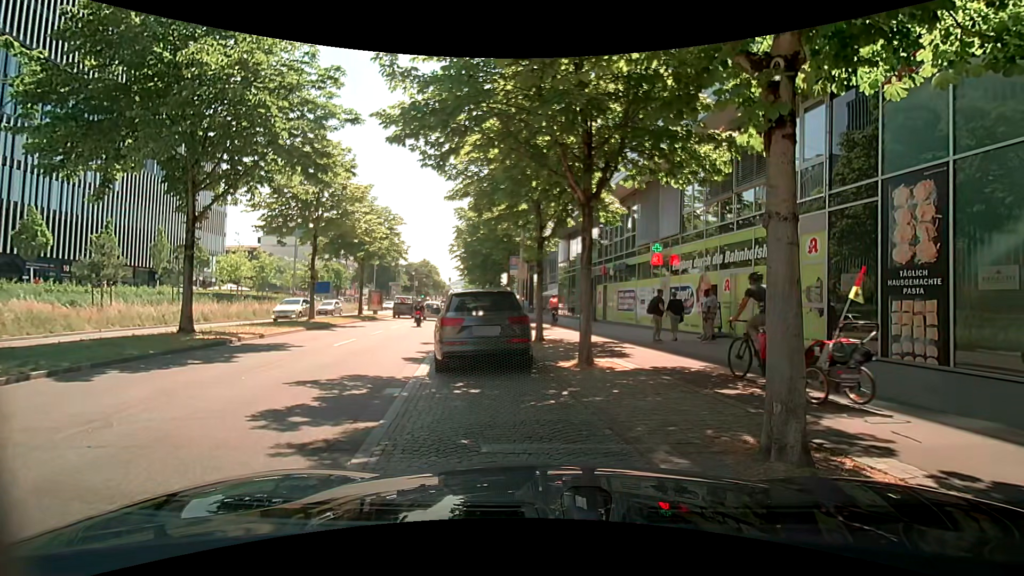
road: primary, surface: asphalt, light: Day
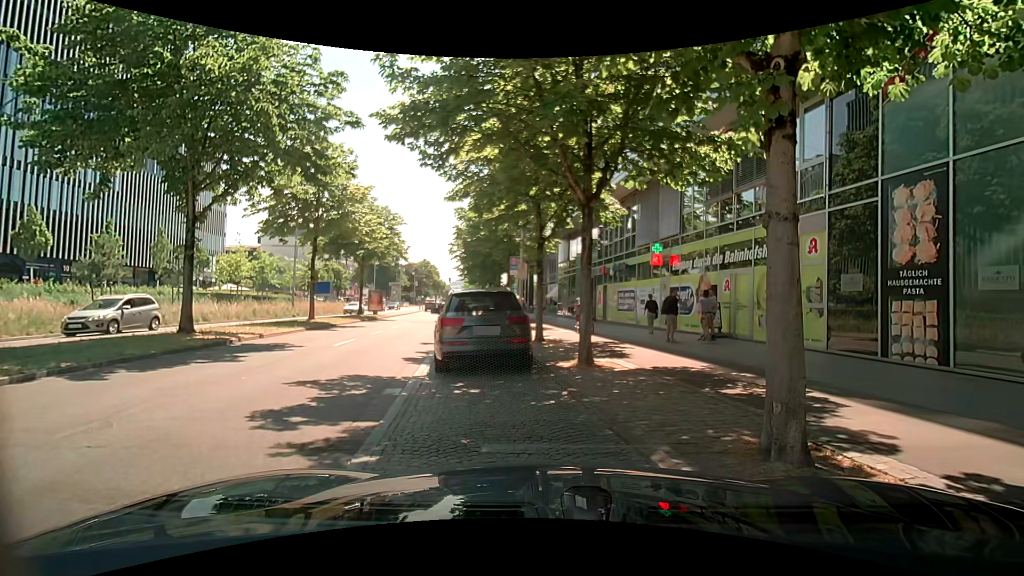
(0.0, 0.0) m; 0°
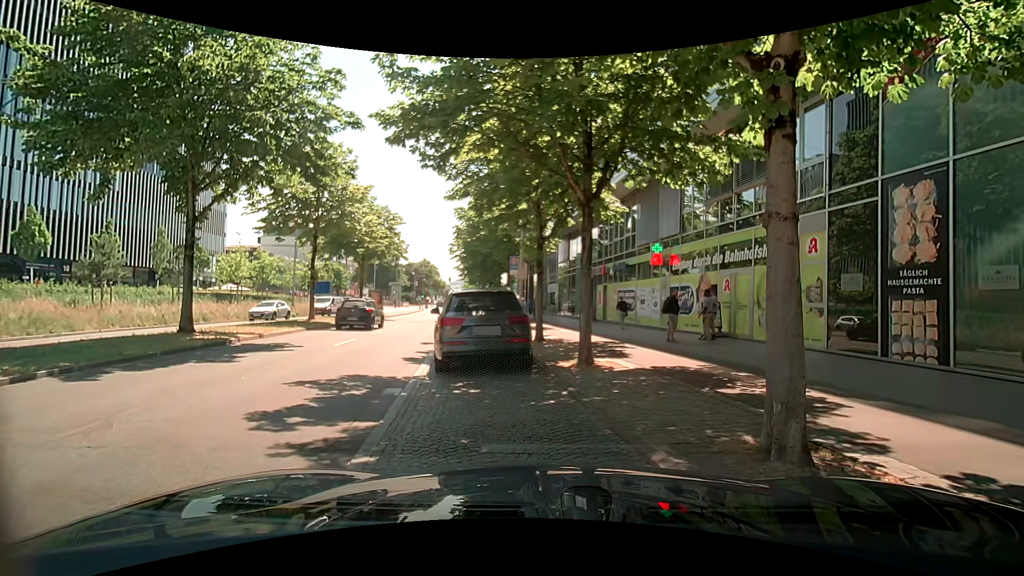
(0.0, 0.0) m; 0°
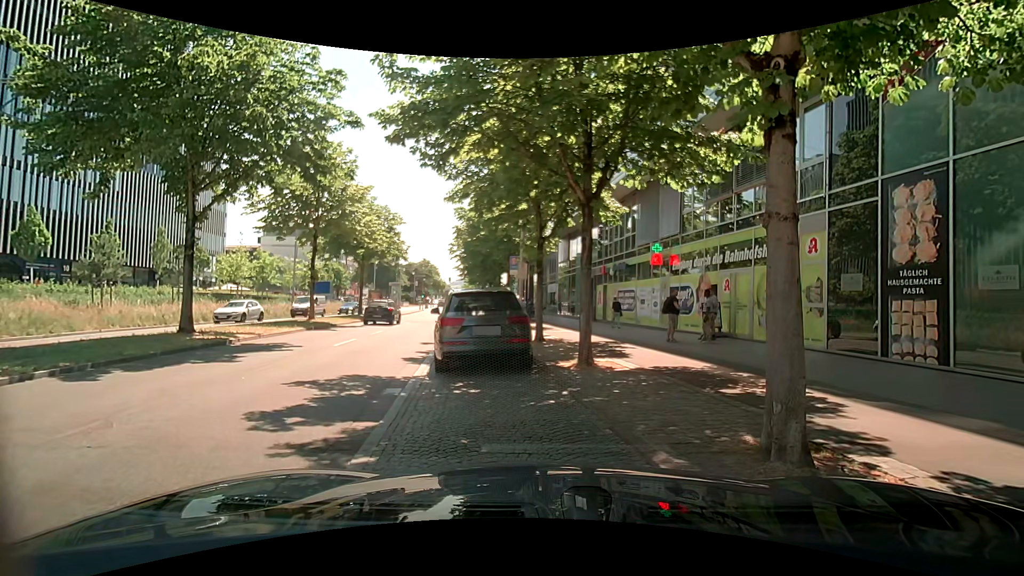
(0.0, 0.0) m; 0°
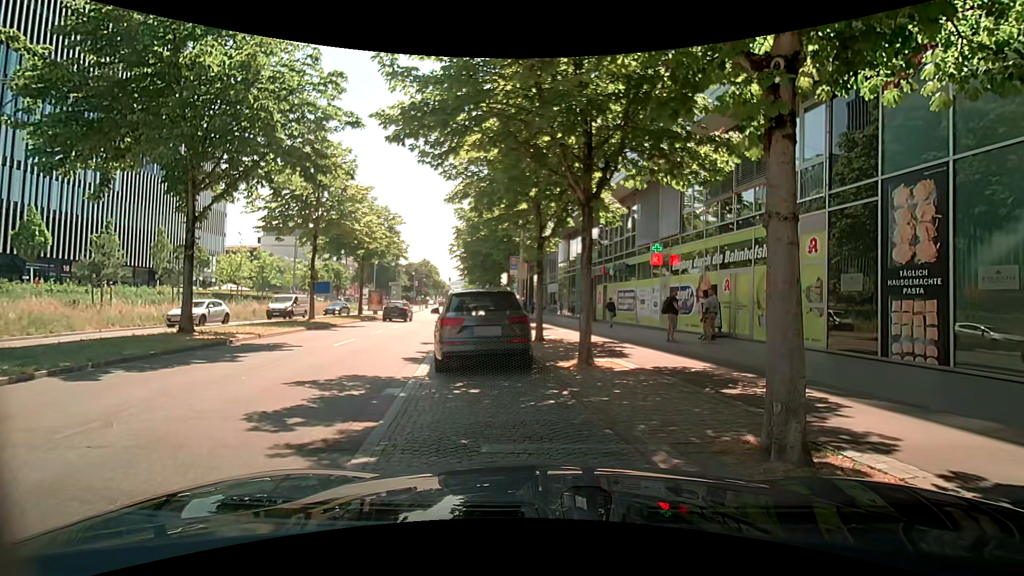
(0.0, 0.0) m; 0°
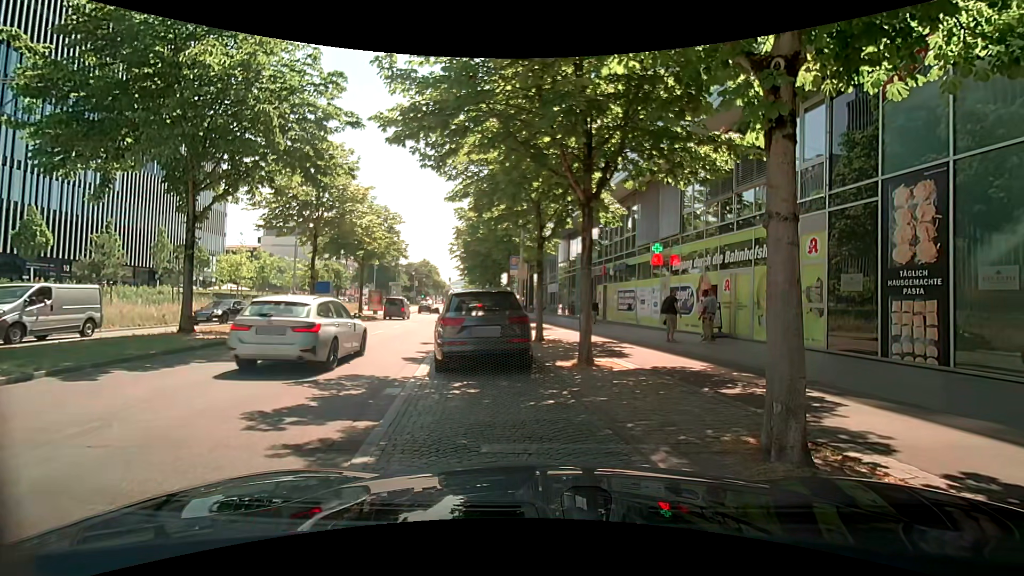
(0.0, 0.0) m; 0°
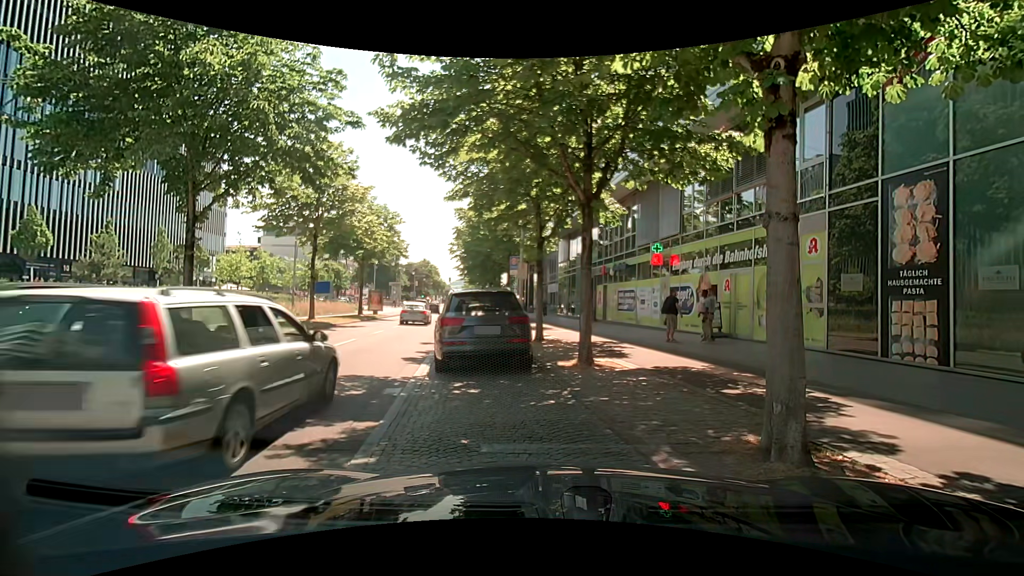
(0.0, 0.0) m; 0°
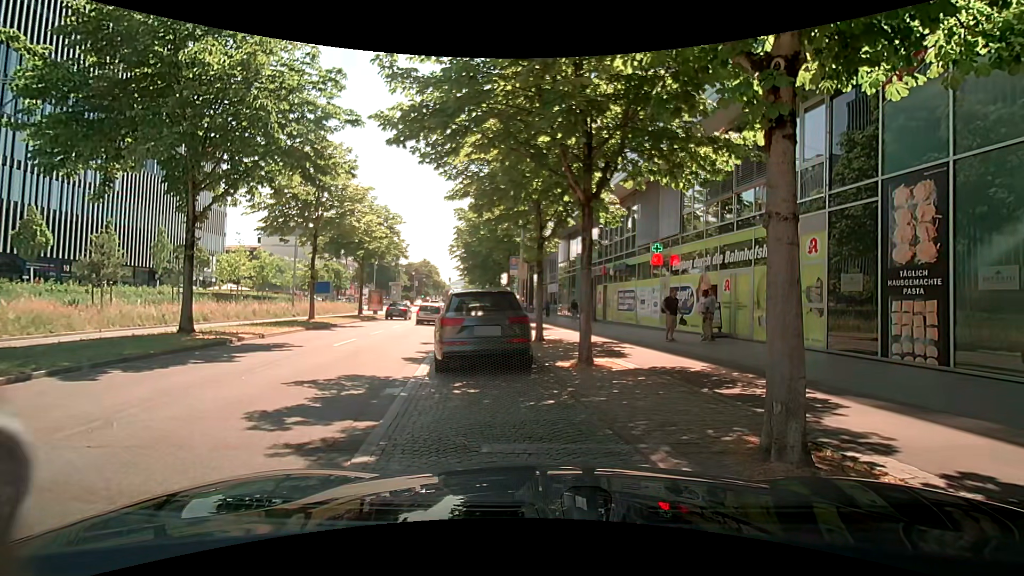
(0.0, 0.0) m; 0°
